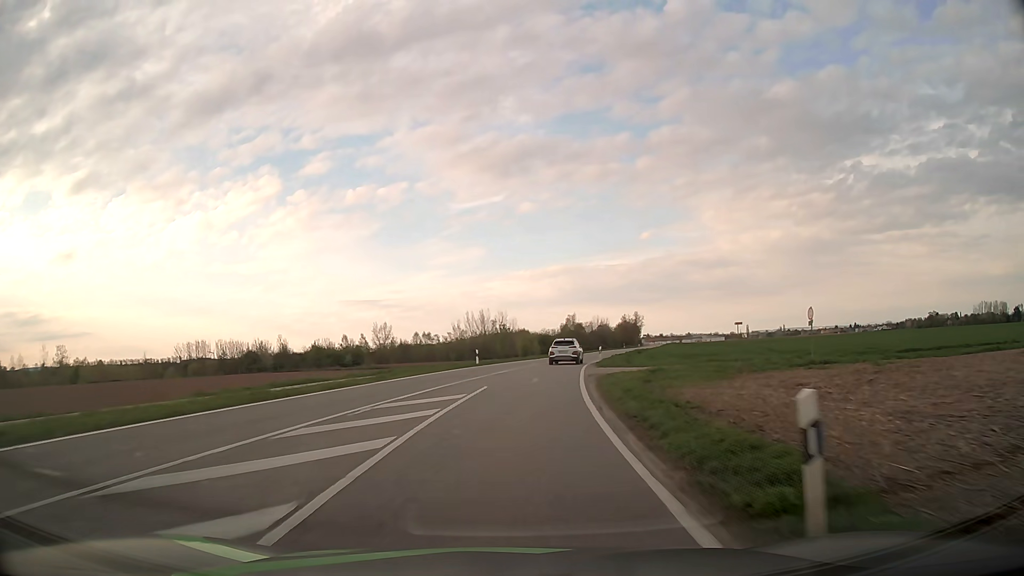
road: tertiary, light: Day
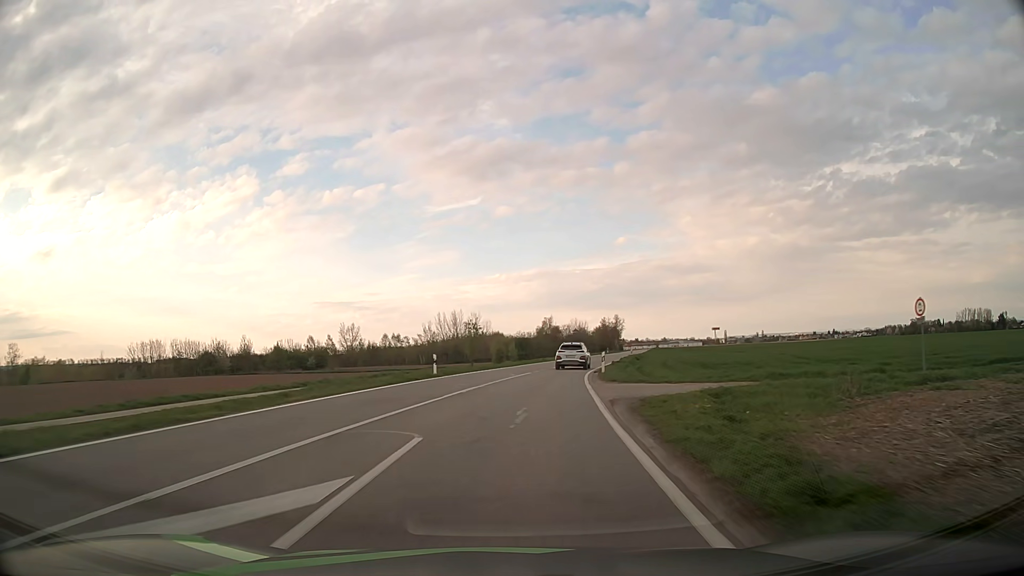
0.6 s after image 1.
(+0.2, +11.1) m; +2°
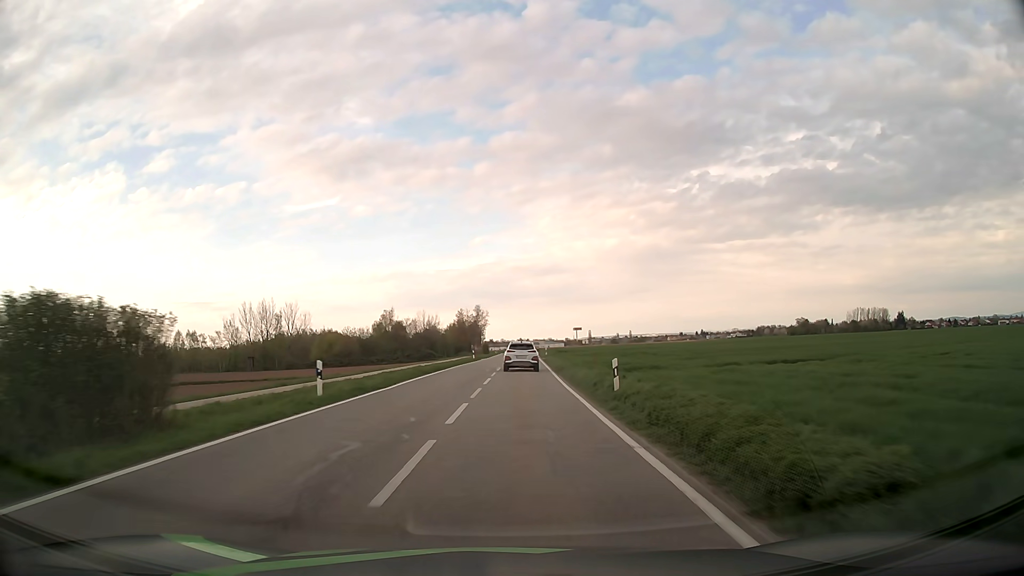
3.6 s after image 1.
(+6.7, +54.2) m; +13°
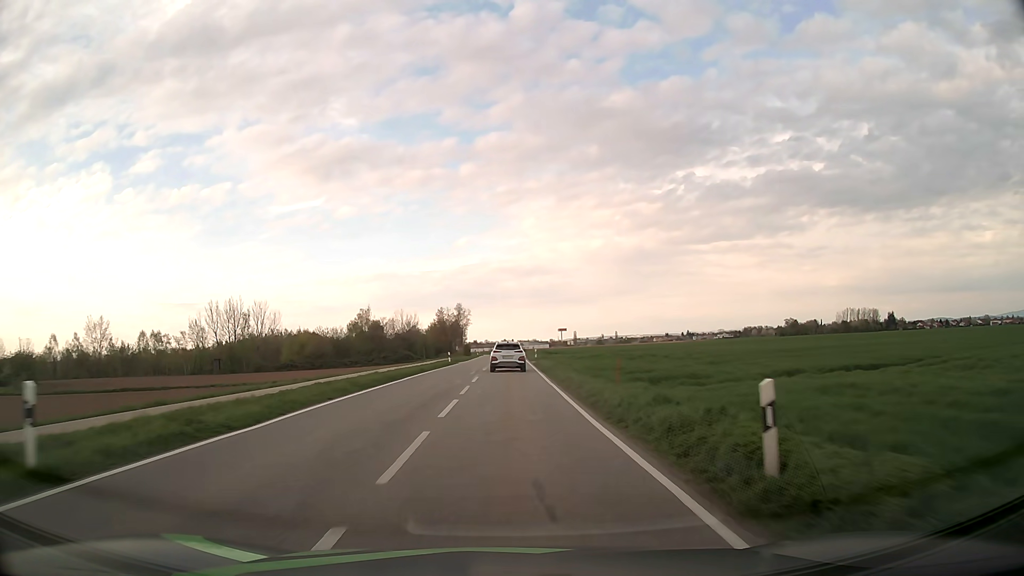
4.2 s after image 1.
(+0.1, +10.9) m; +1°
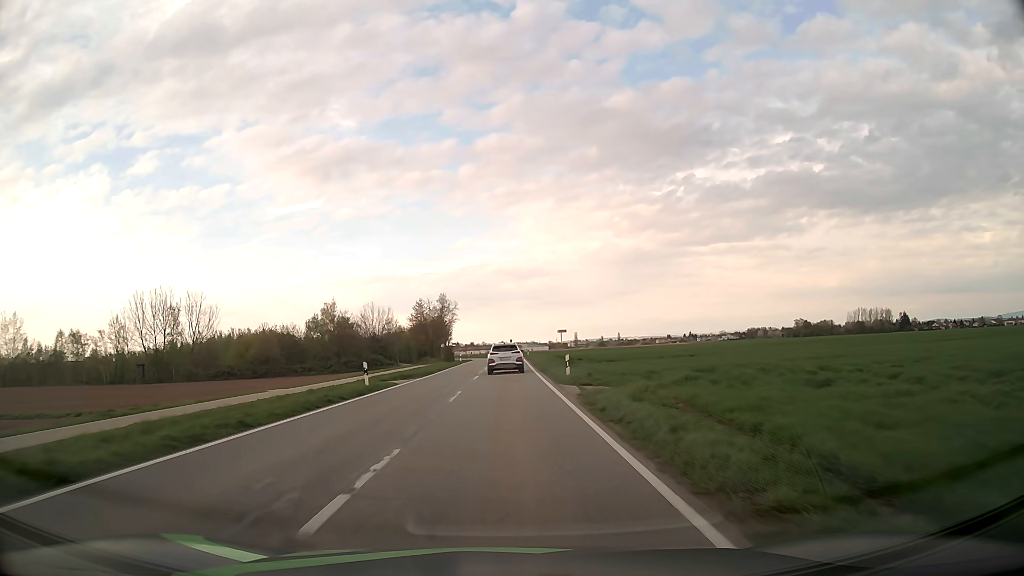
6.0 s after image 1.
(+0.3, +33.0) m; 0°
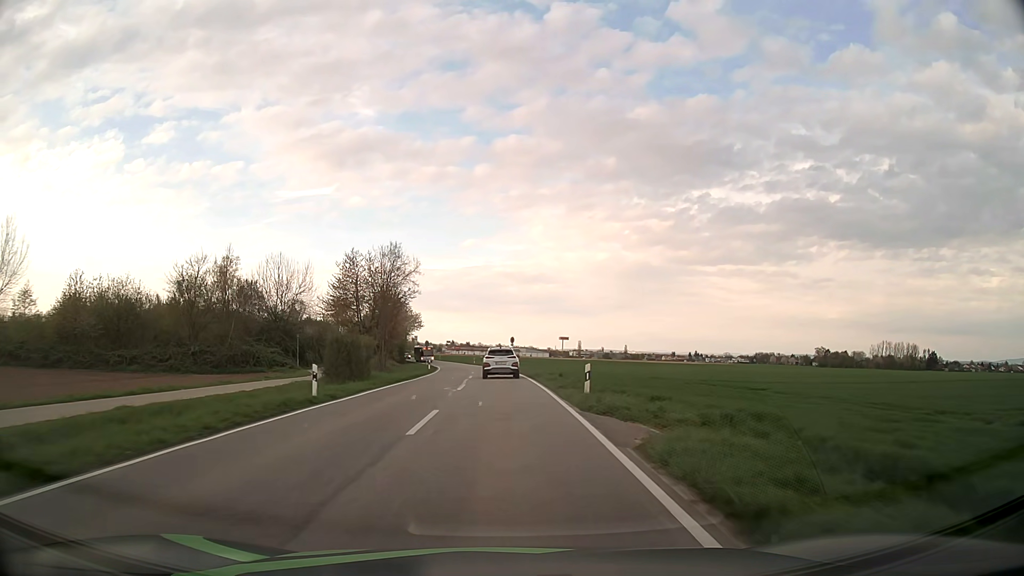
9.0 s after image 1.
(+0.1, +55.9) m; 0°
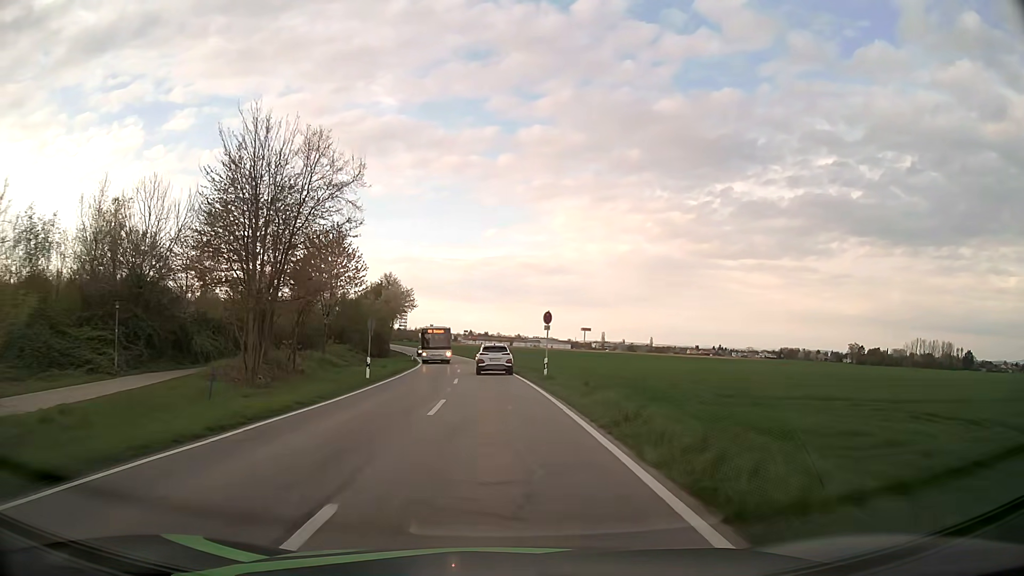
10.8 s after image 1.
(-0.3, +33.5) m; -1°
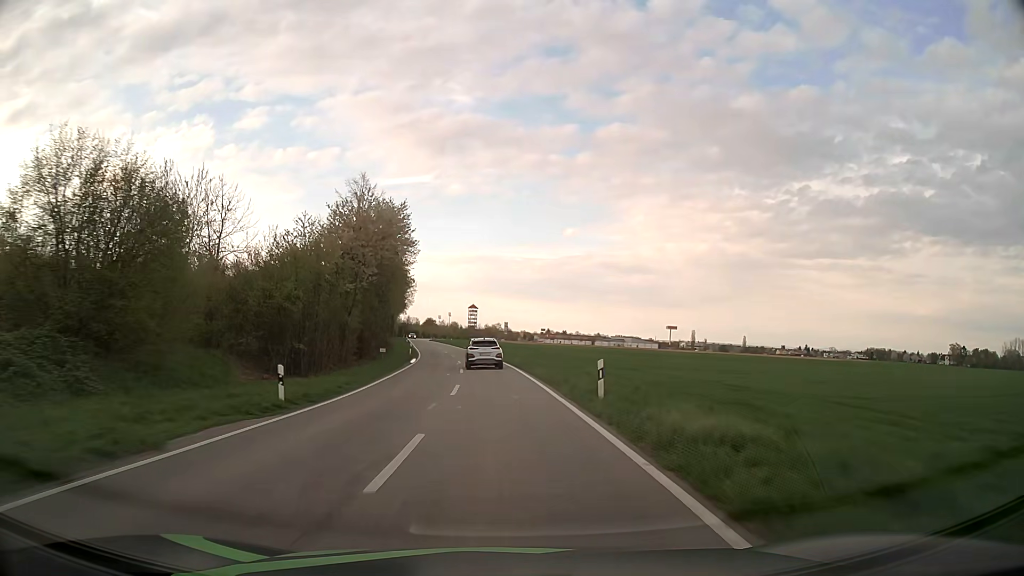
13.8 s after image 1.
(-2.6, +56.3) m; -6°
(0, +10) (0, +20) (-1, +30) (-2, +40) (-2, +50) (-3, +60) (-5, +70) (-6, +80) (-8, +90) (-9, +99) m
